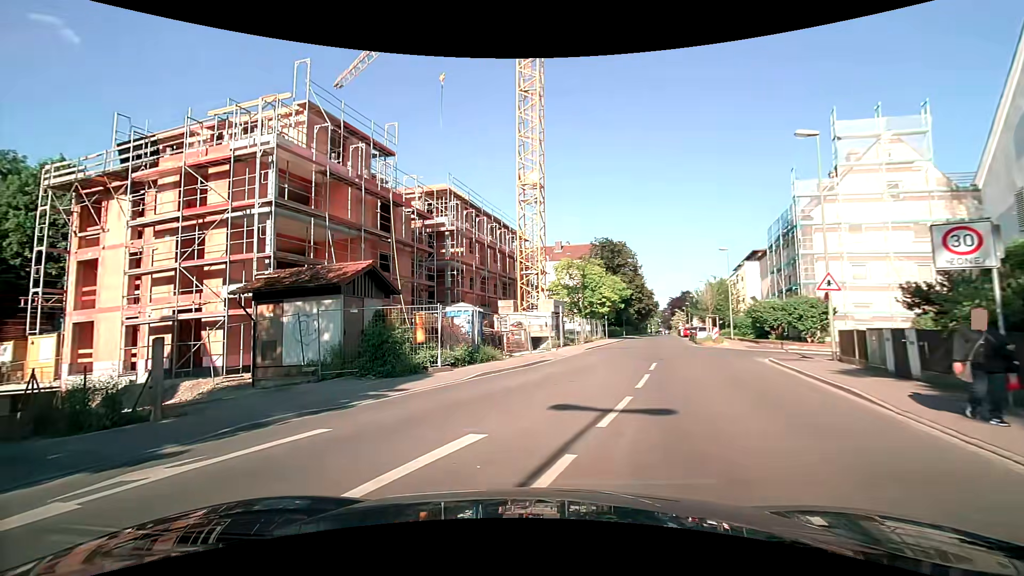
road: residential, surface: asphalt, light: Day
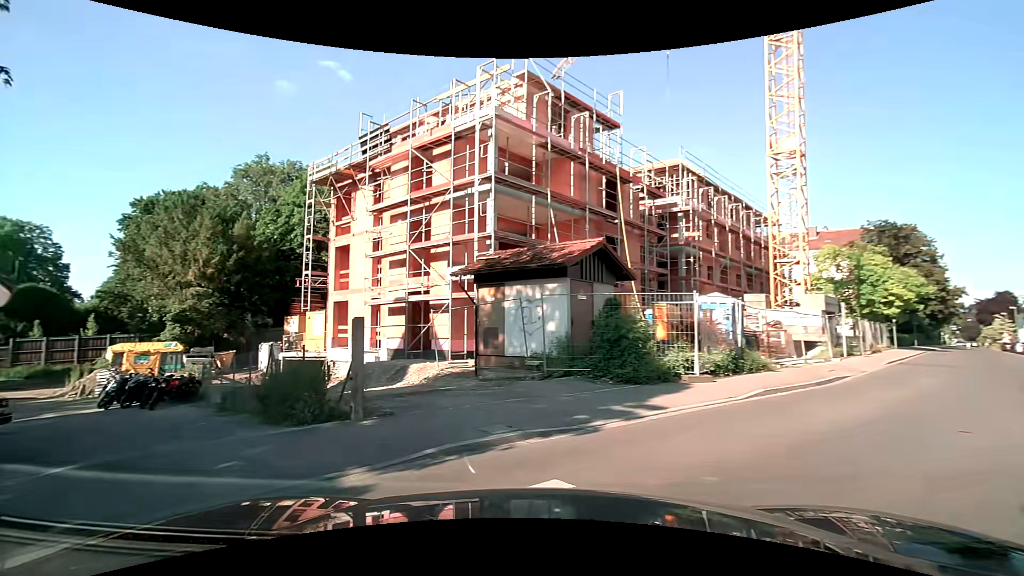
(-0.6, +3.3) m; -24°
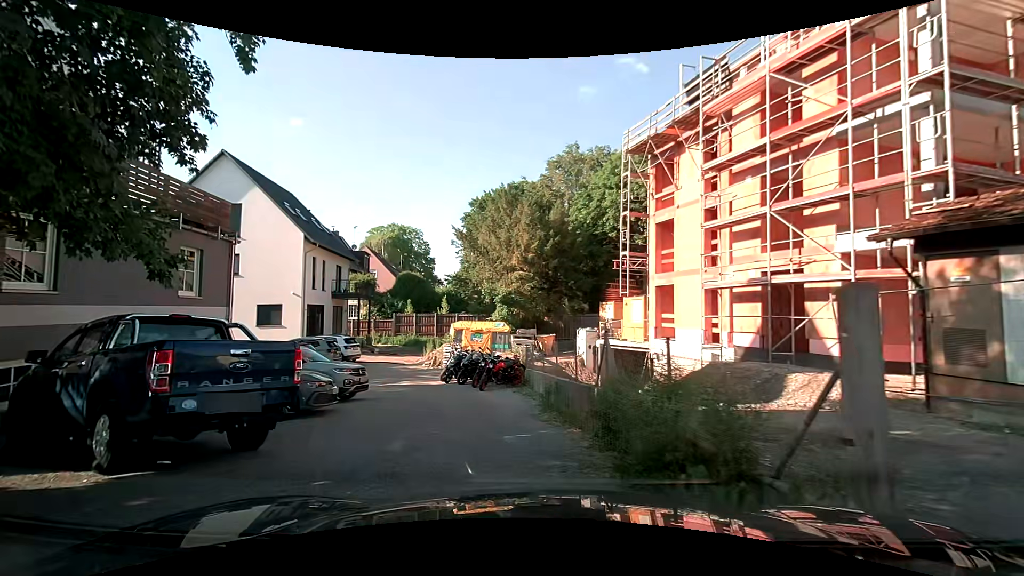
(-1.3, +4.2) m; -33°
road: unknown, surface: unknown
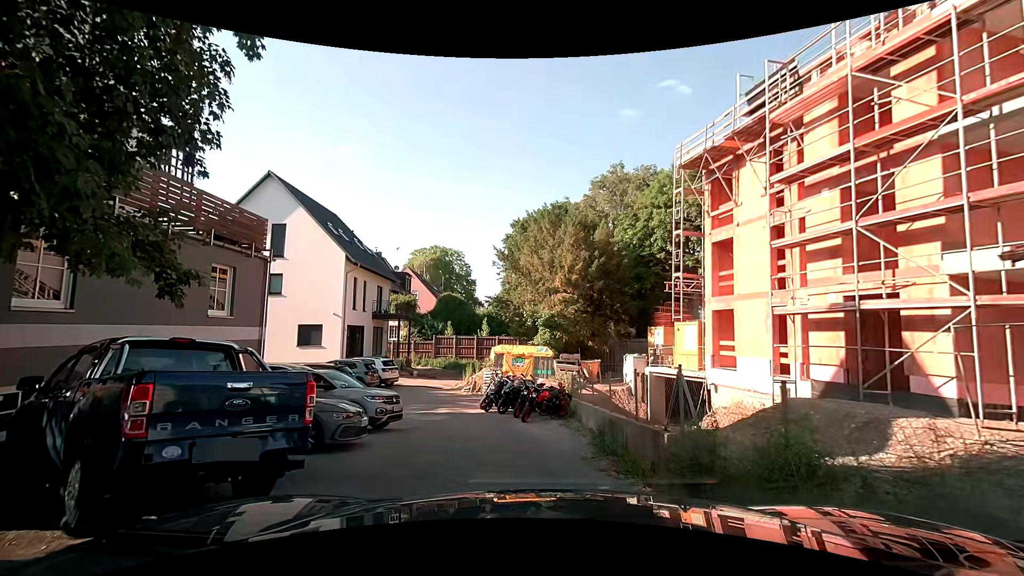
(-0.1, +1.2) m; -6°
